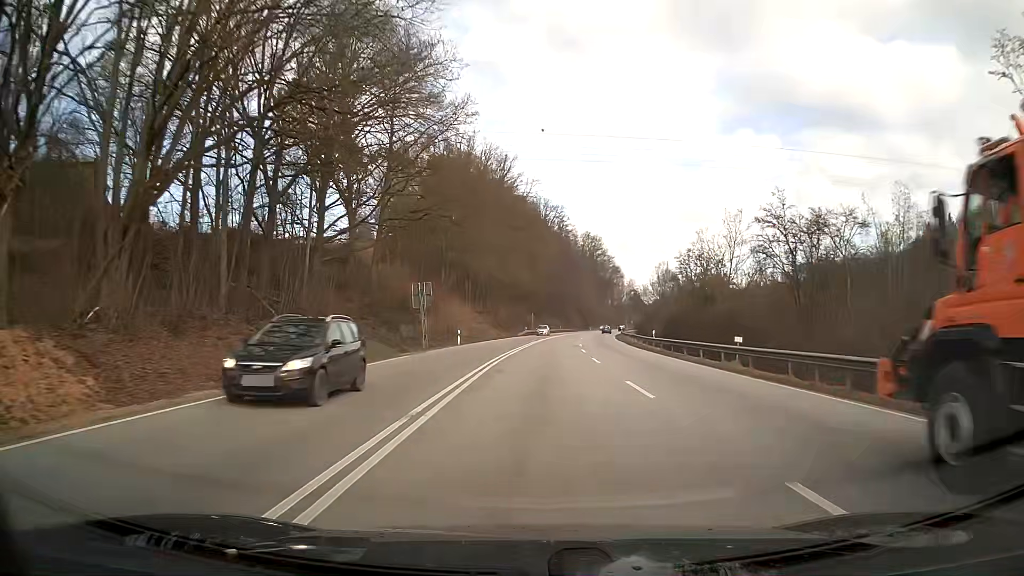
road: primary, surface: asphalt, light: Day
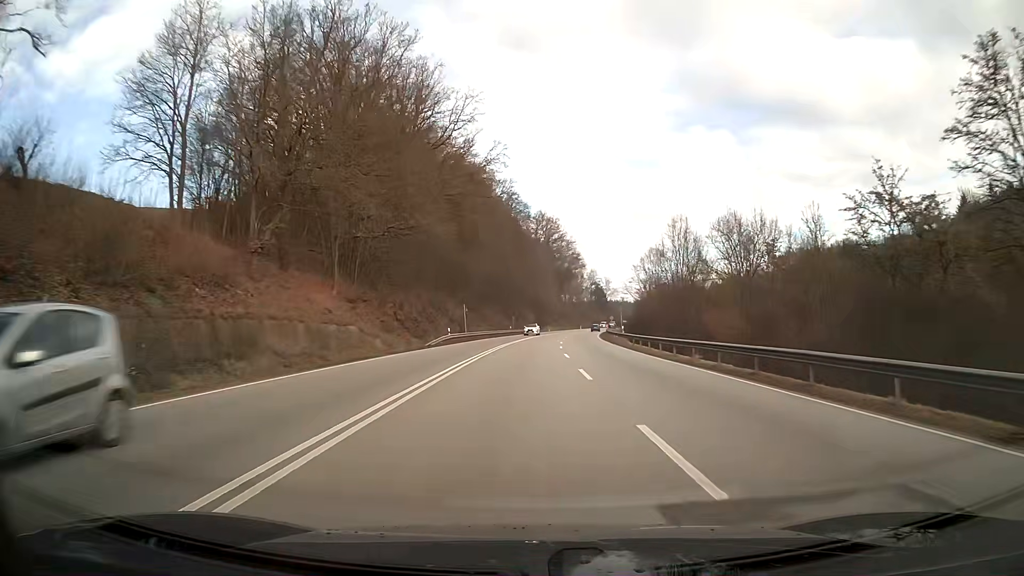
(+1.6, +45.3) m; +5°
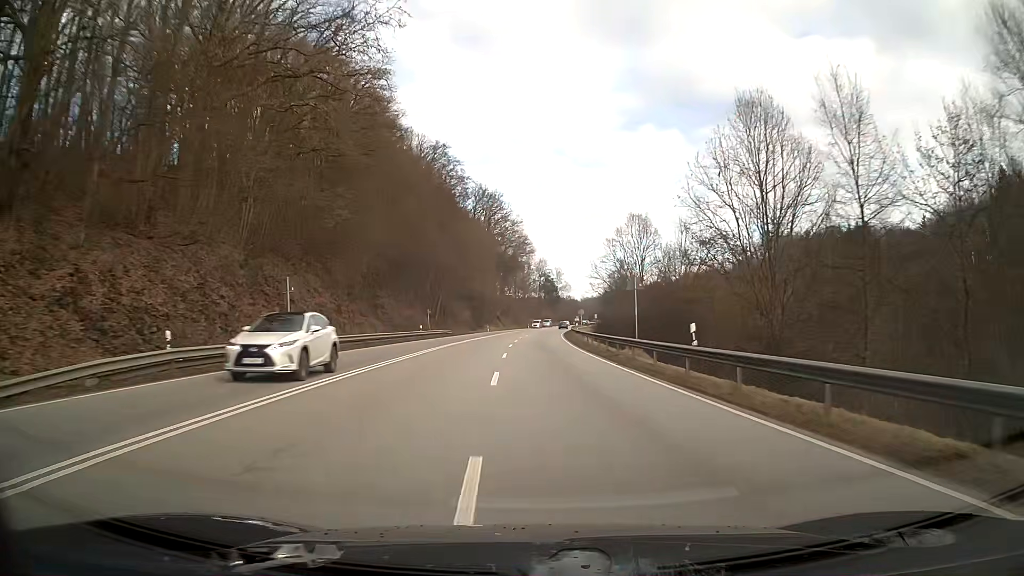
(+1.5, +38.2) m; +4°
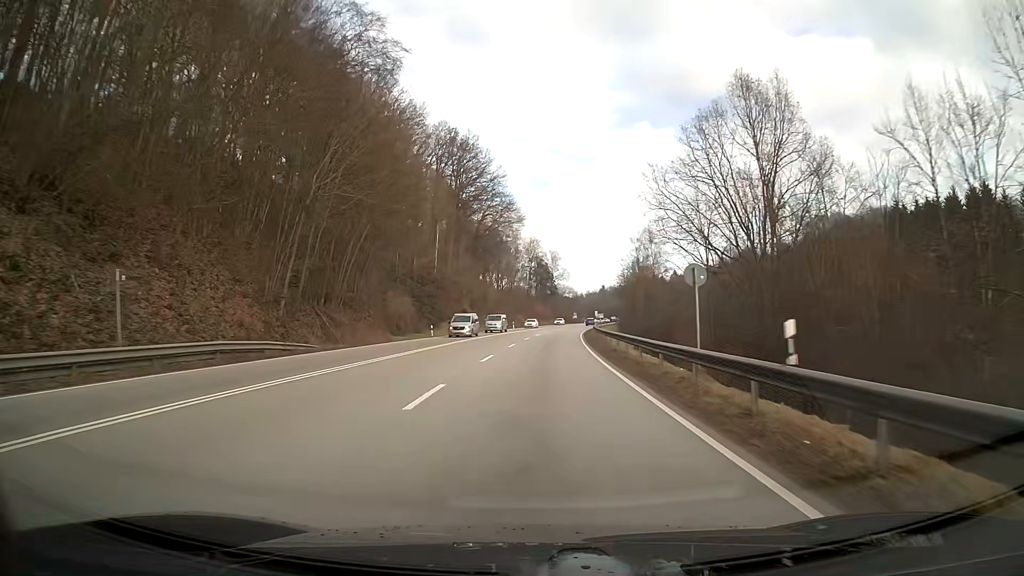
(+0.5, +52.2) m; +1°
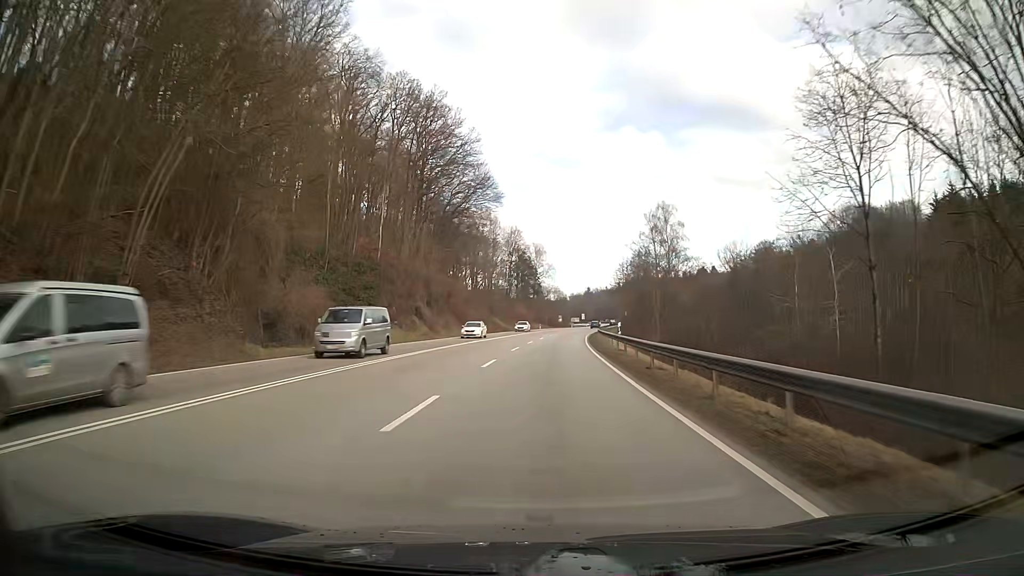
(+0.4, +25.6) m; +2°
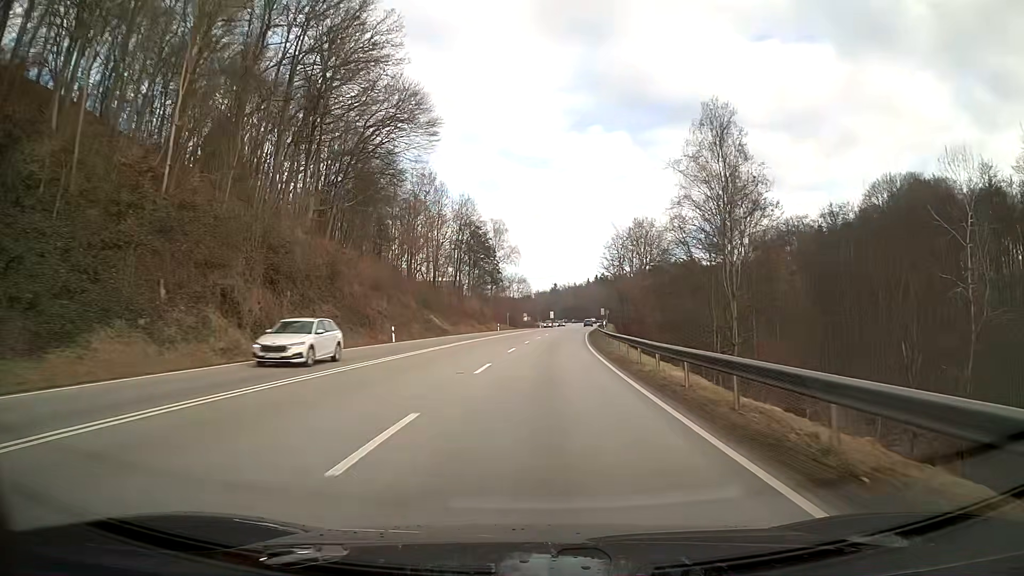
(+1.1, +37.9) m; +3°
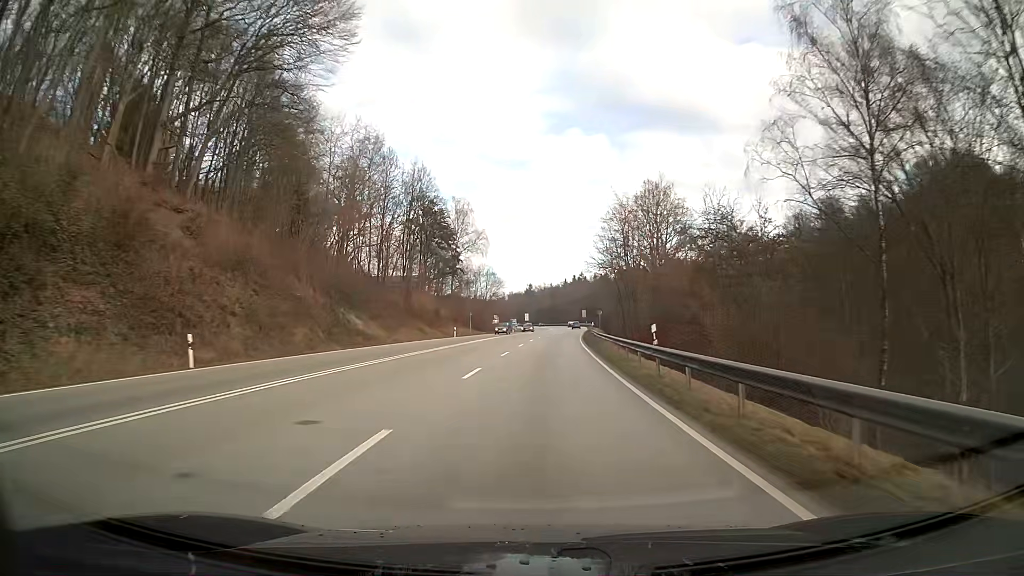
(+0.5, +25.2) m; +2°
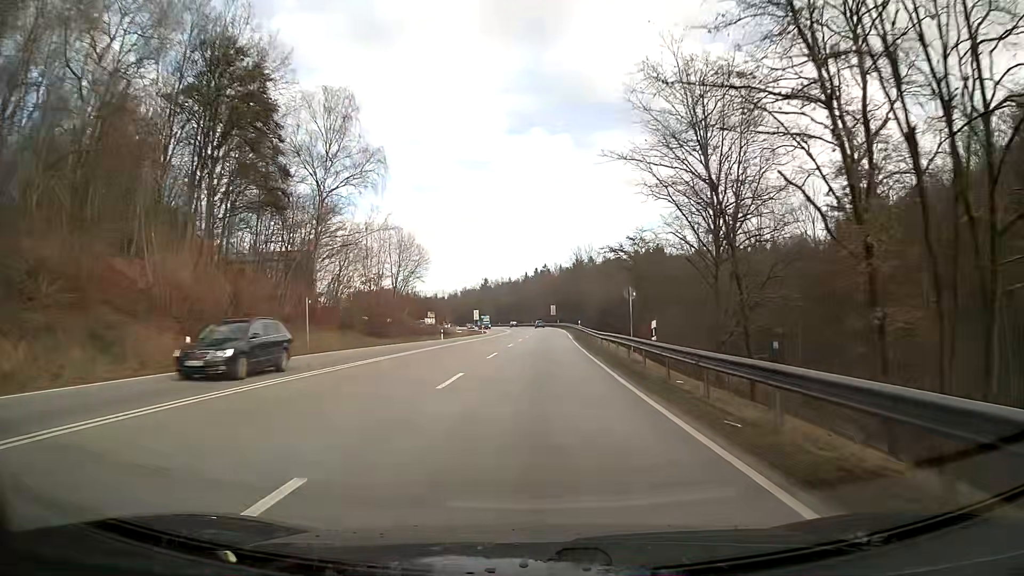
(+1.4, +50.2) m; +3°
